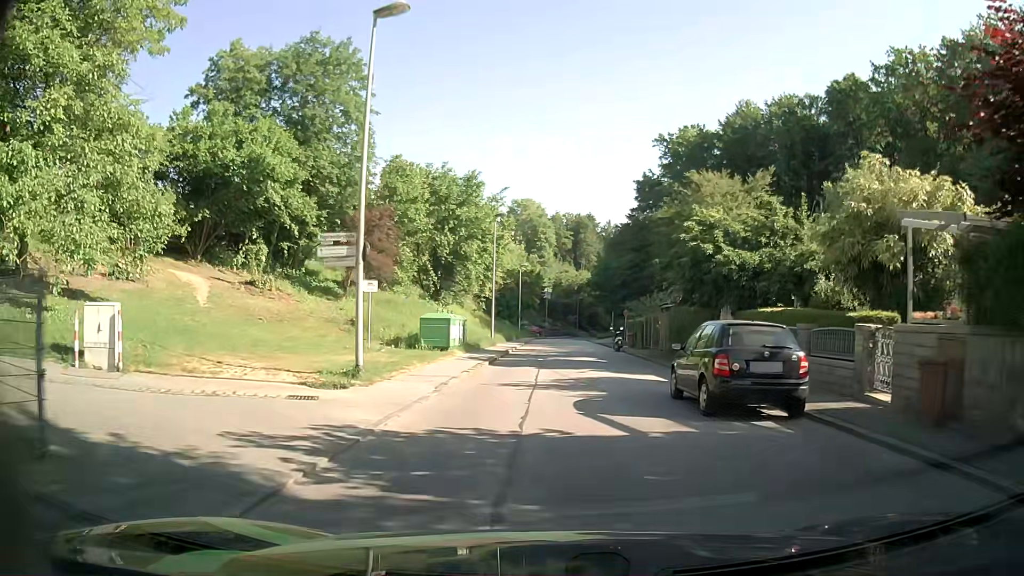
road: residential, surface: asphalt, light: Day
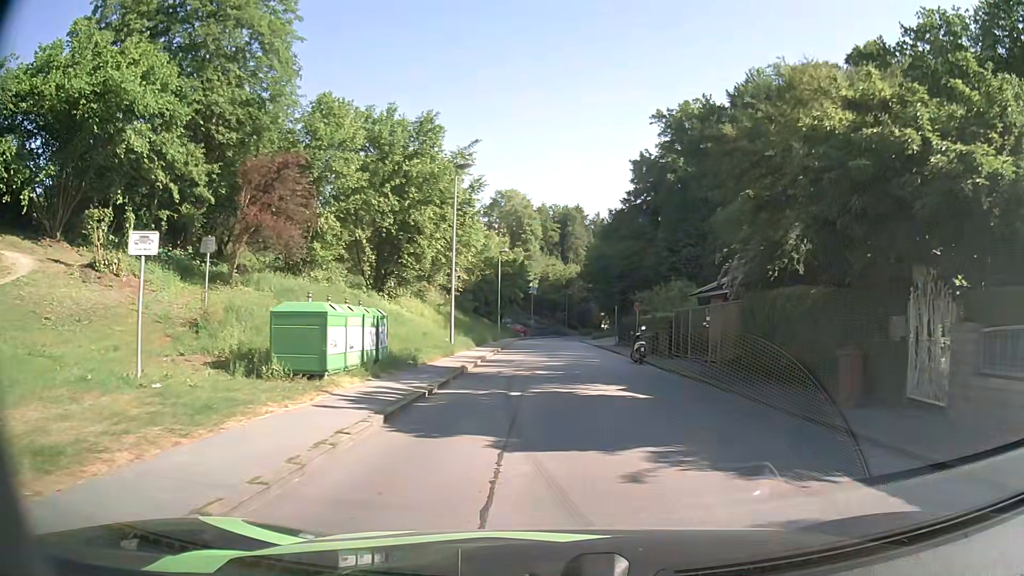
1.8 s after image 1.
(+0.1, +13.1) m; +1°
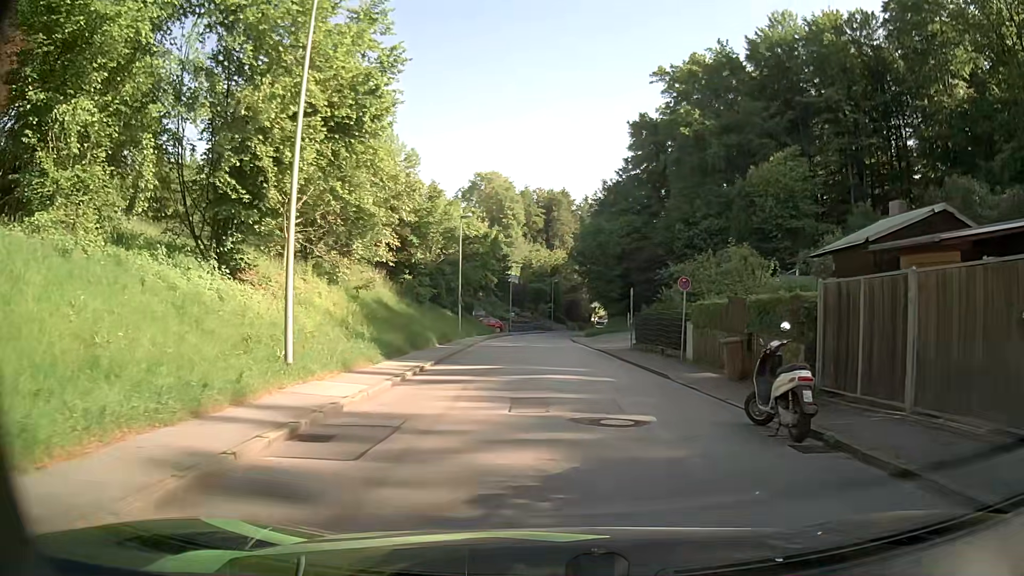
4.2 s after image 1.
(+0.2, +17.0) m; +2°
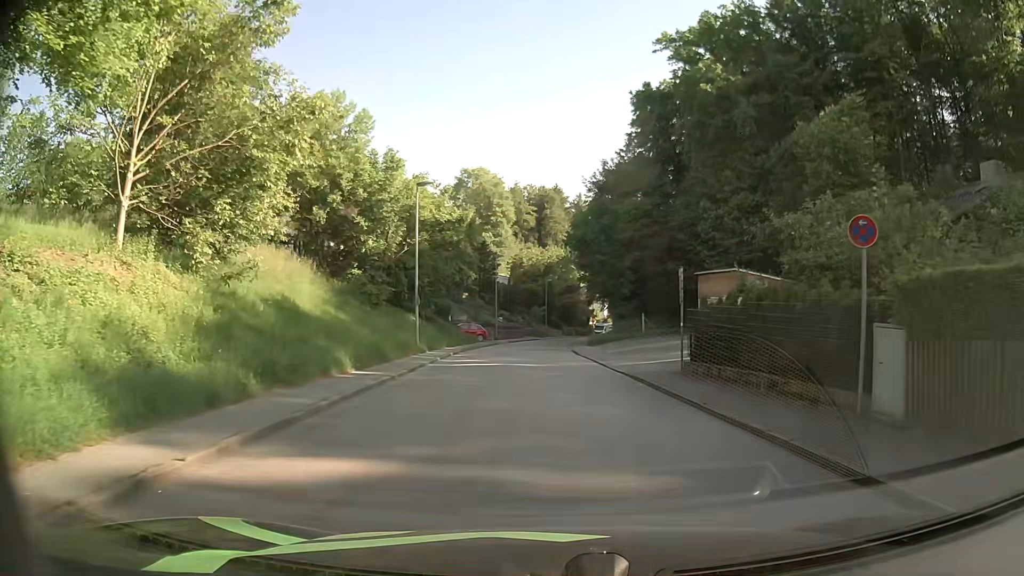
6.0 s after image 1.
(-0.1, +12.7) m; -1°
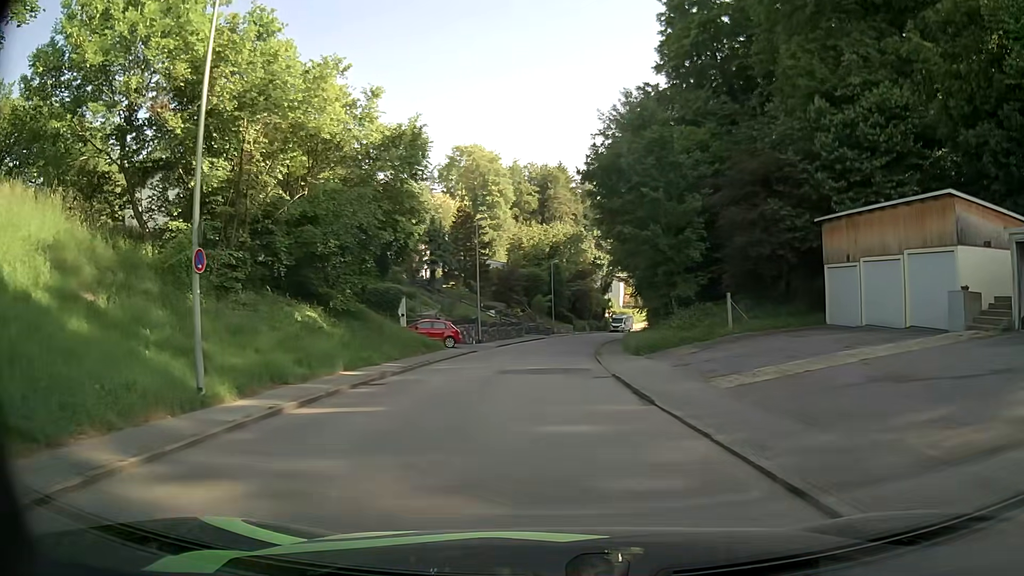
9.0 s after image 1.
(-0.1, +21.1) m; -1°
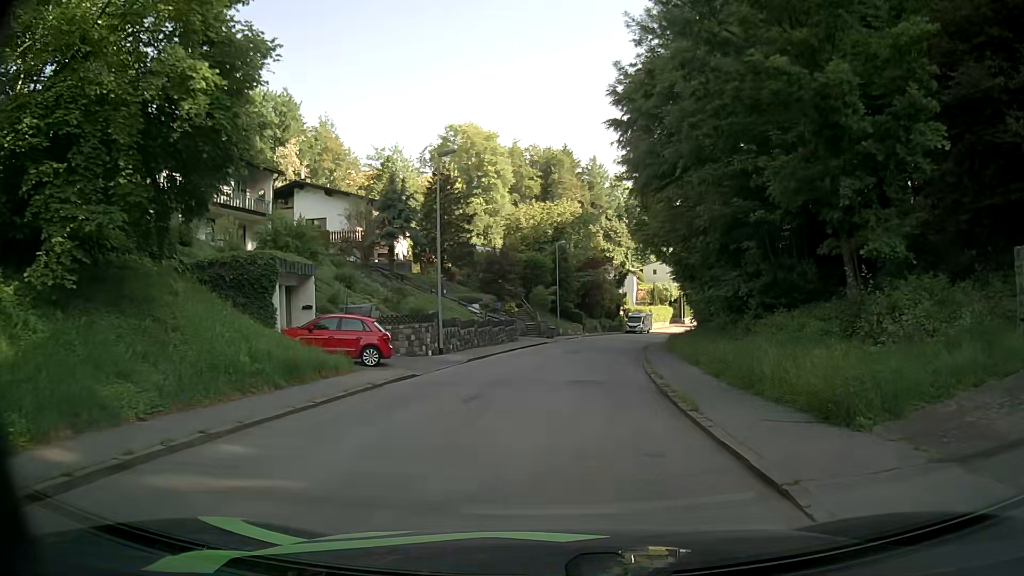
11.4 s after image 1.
(+0.1, +17.1) m; 0°
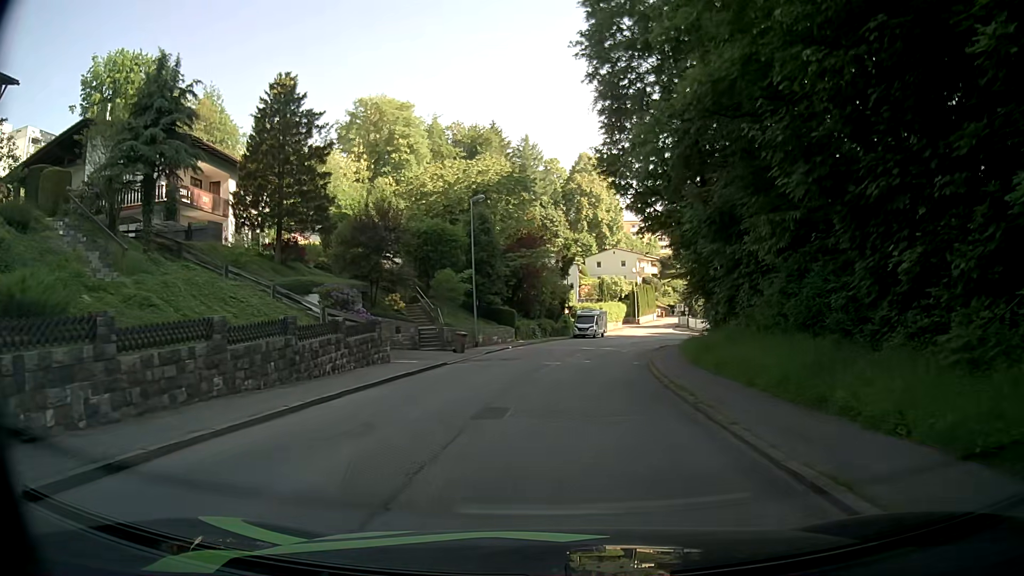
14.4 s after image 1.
(+0.9, +22.0) m; +5°
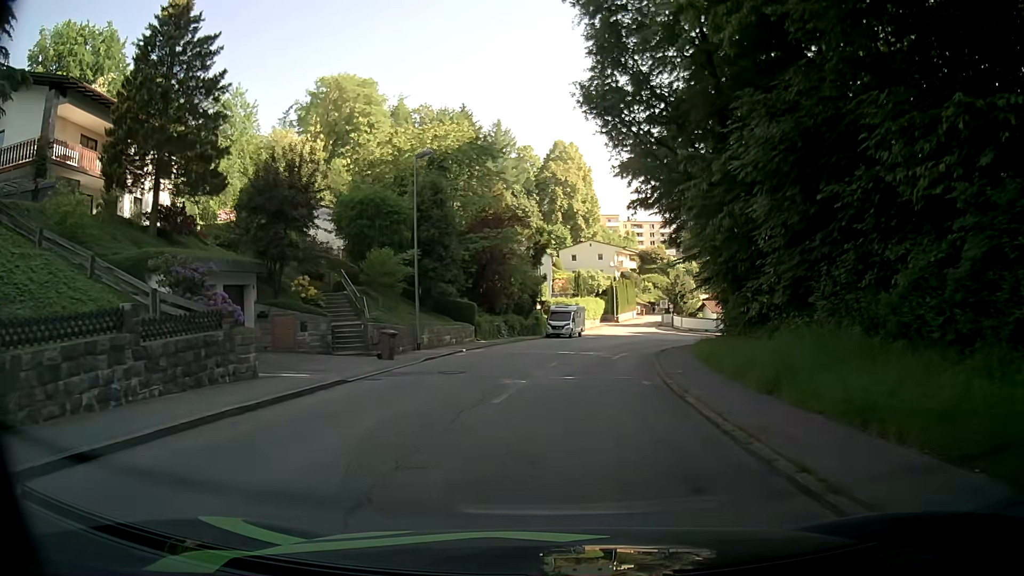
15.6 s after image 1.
(+0.1, +9.0) m; 0°
